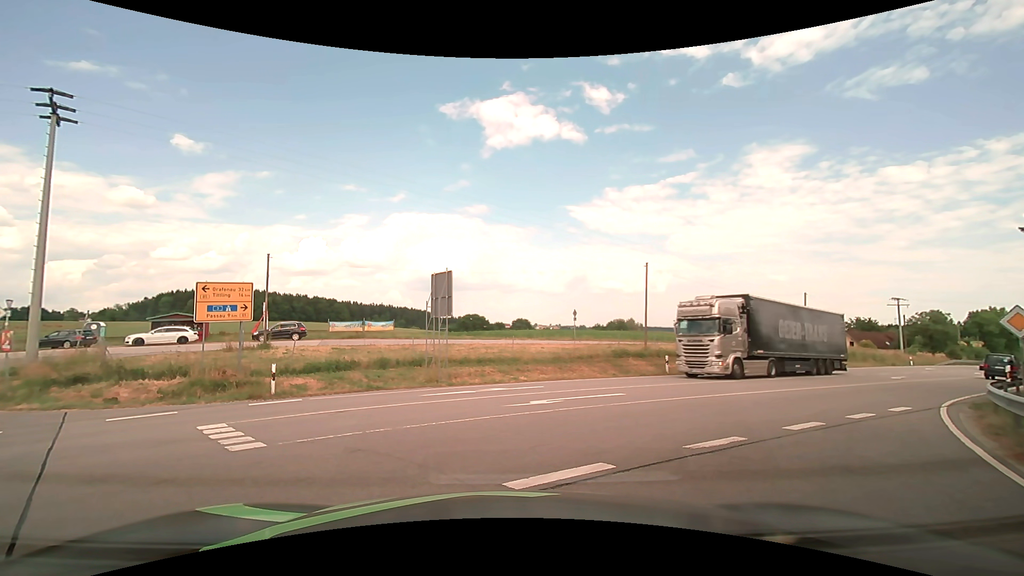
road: secondary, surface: asphalt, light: Day
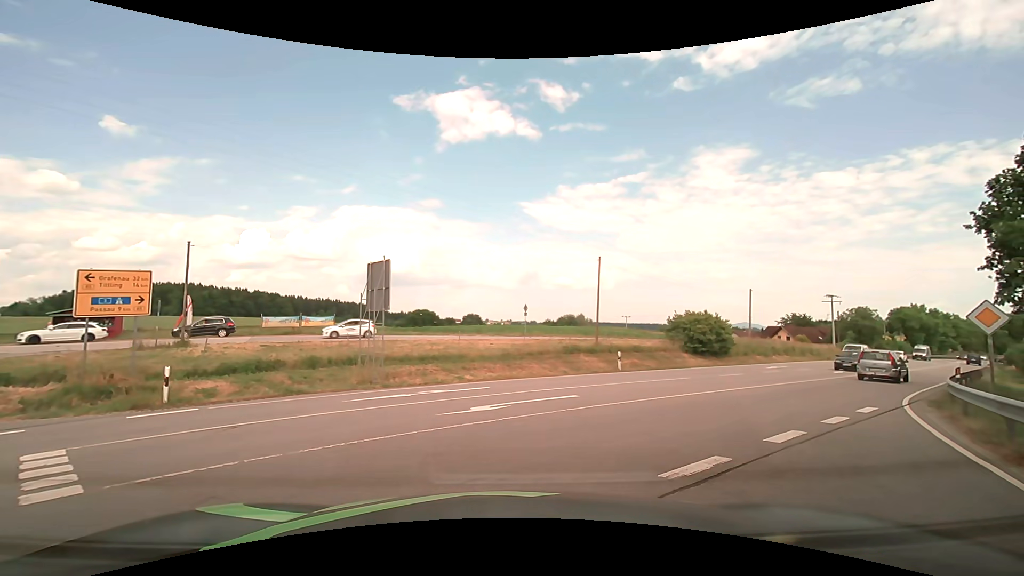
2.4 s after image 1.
(+0.1, +1.9) m; +6°
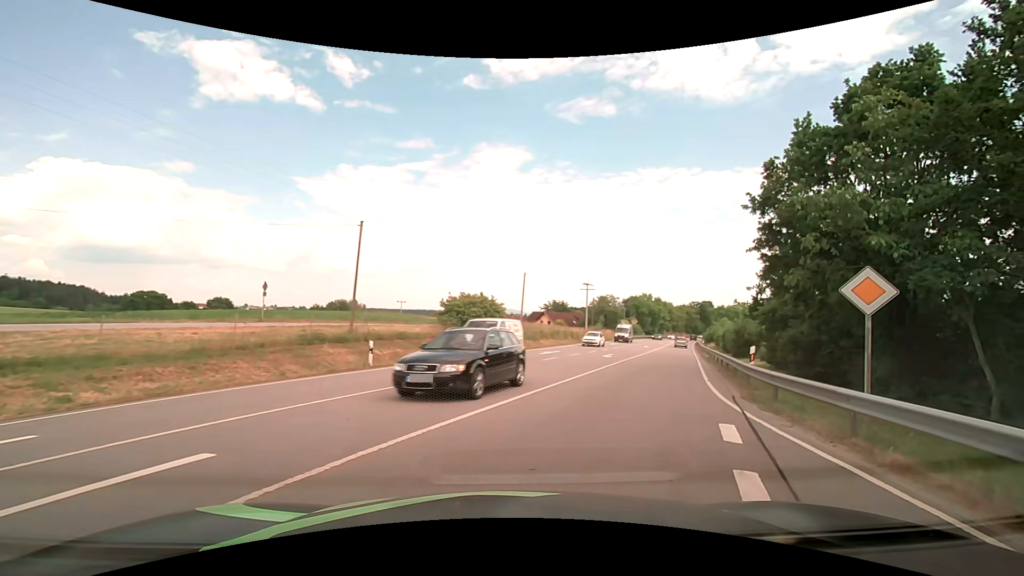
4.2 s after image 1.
(+1.7, +7.1) m; +25°
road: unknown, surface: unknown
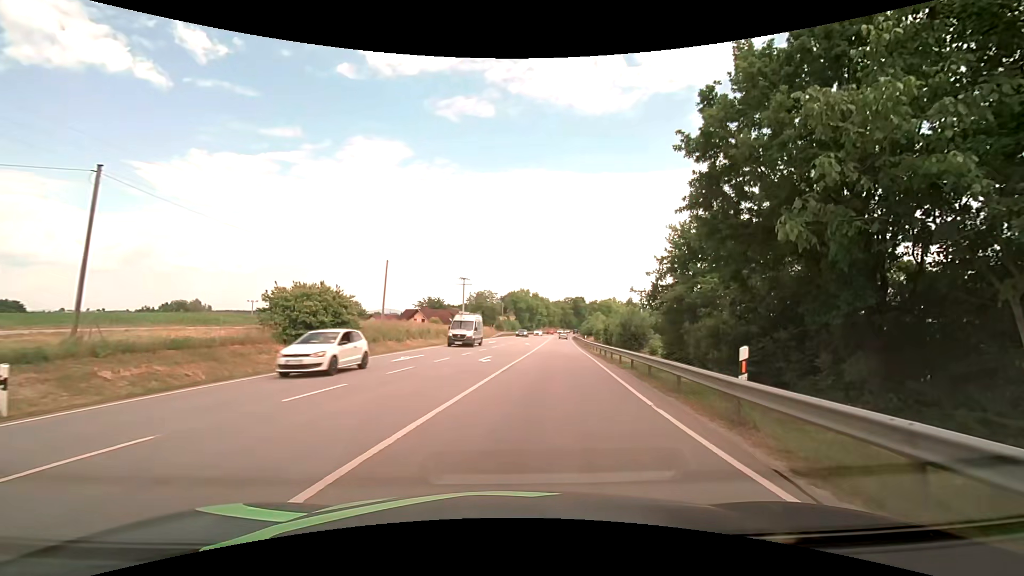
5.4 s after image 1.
(+1.3, +8.4) m; +15°
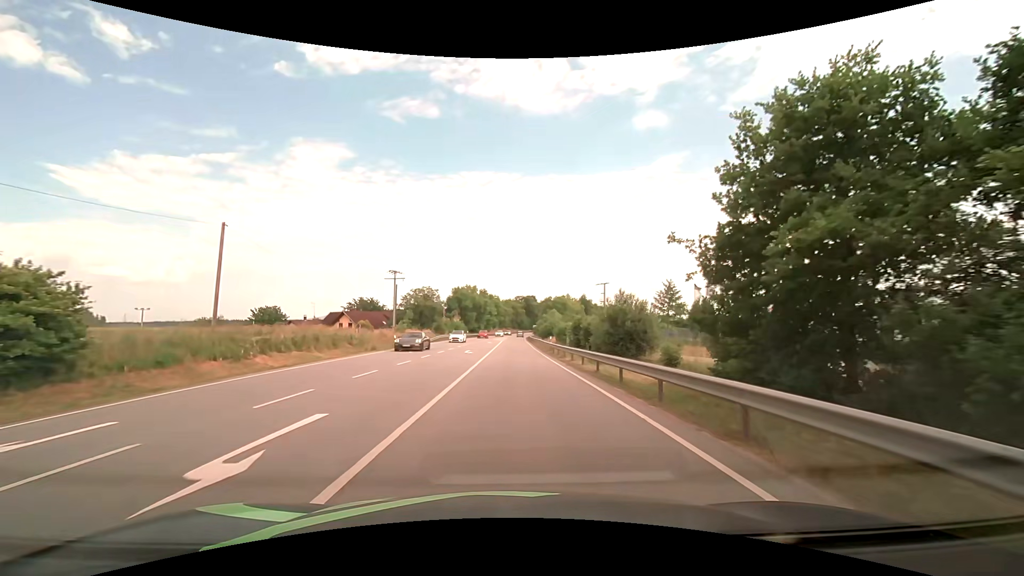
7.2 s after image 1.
(+1.2, +18.2) m; +5°
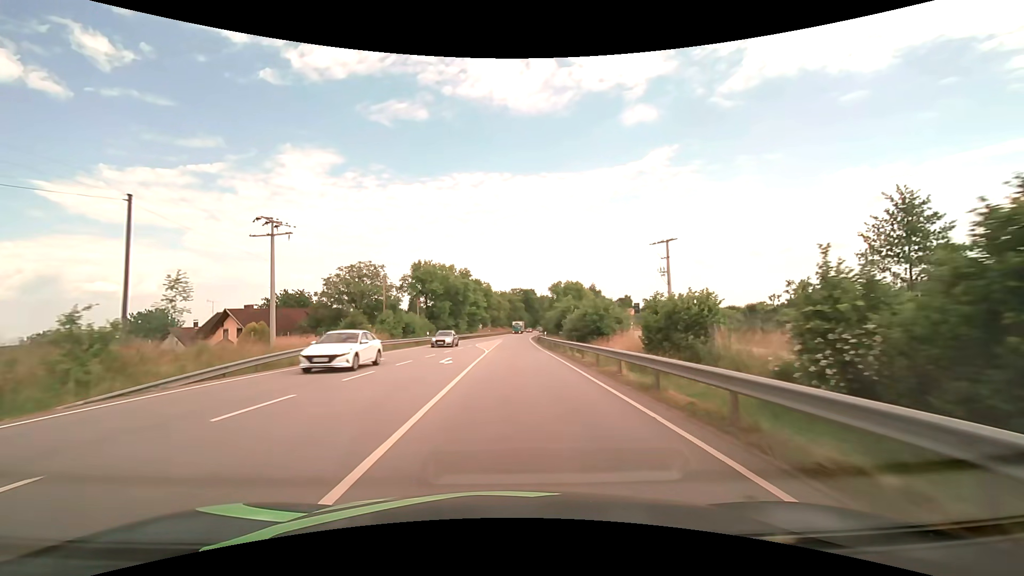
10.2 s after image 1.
(+0.4, +44.6) m; +1°
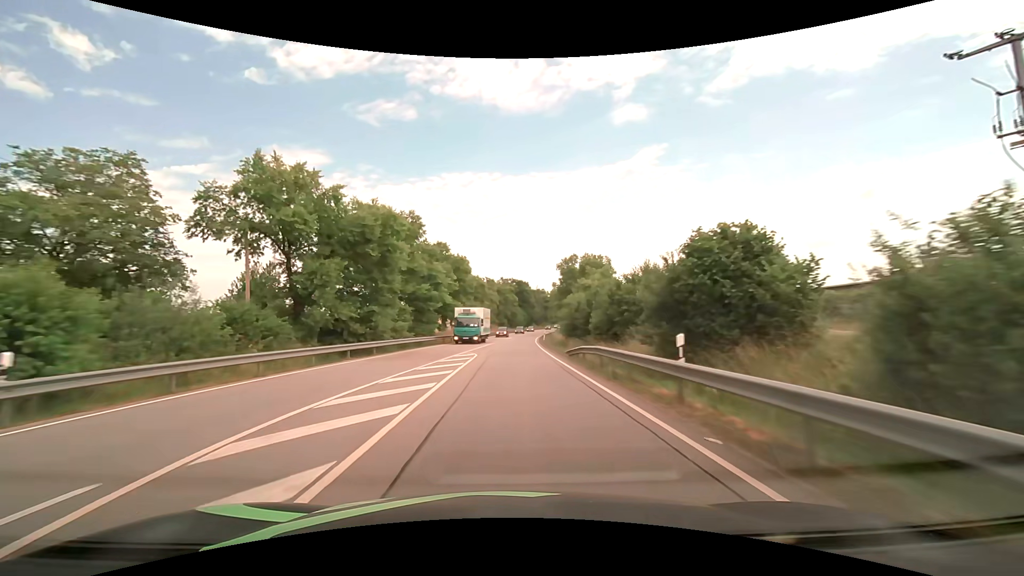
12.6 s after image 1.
(+0.3, +42.6) m; +1°
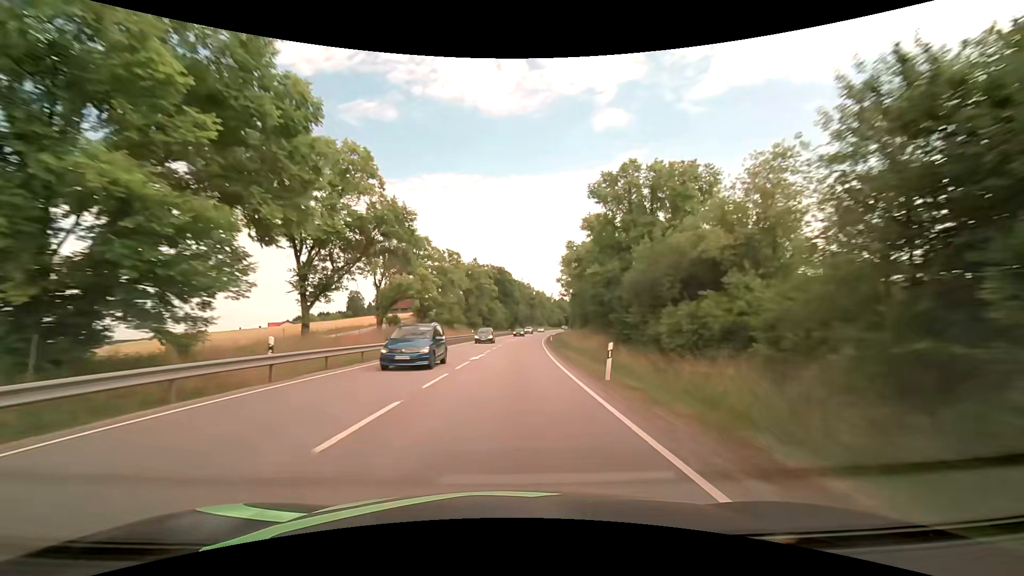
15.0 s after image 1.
(+0.8, +46.6) m; +2°
(0, +10) (0, +20) (+1, +30) (+1, +40) (+2, +50) (+3, +60) (+3, +70) (+4, +80) (+5, +90) (+6, +100) m
